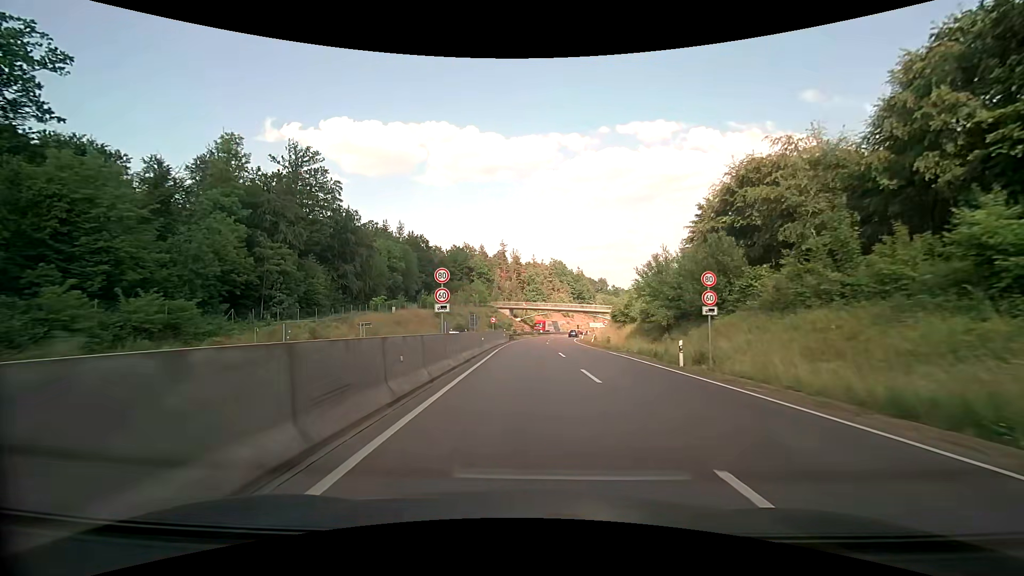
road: trunk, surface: asphalt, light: Day
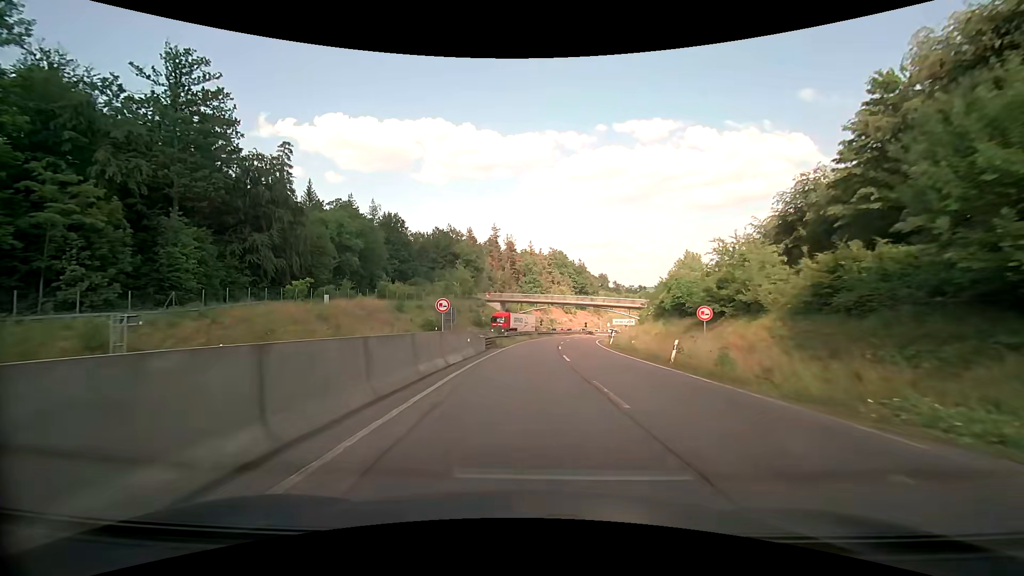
(+0.2, +28.2) m; +1°
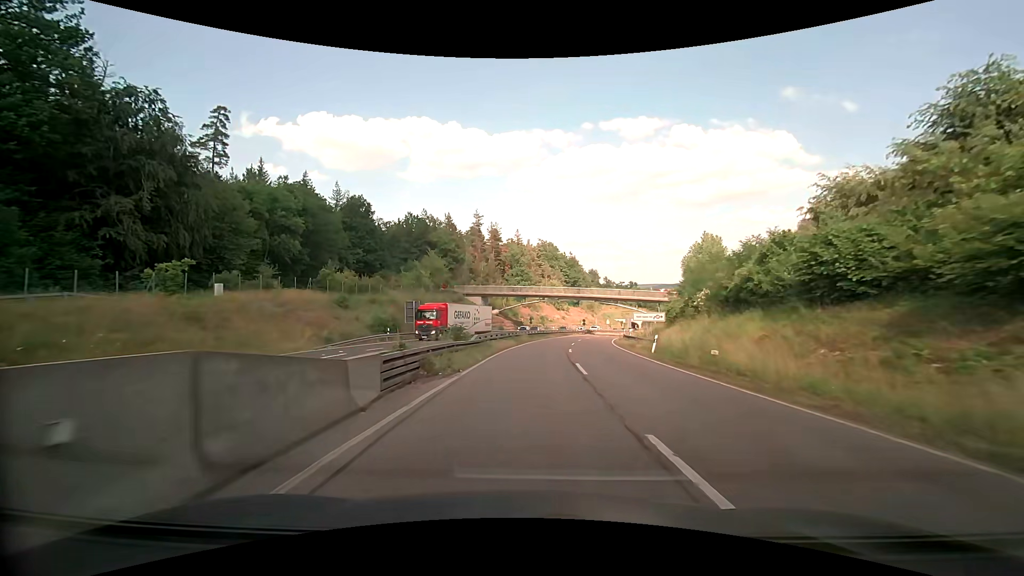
(+0.1, +18.7) m; +1°
(0, +10) (0, +20) (+1, +30) (+2, +40) (+3, +50) (+5, +60) (+8, +69) (+11, +79) (+14, +88) (+18, +98) m
